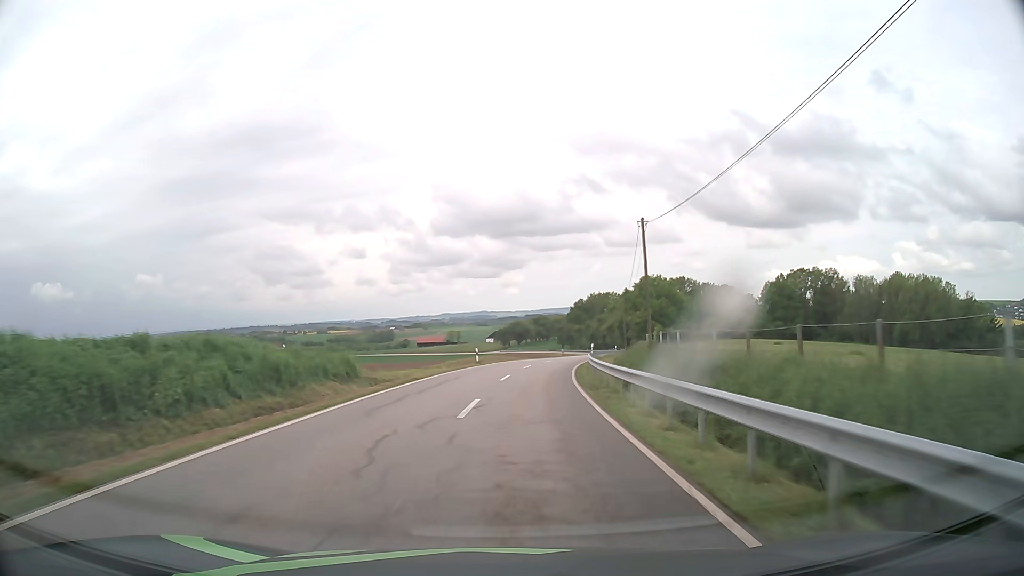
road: tertiary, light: Day
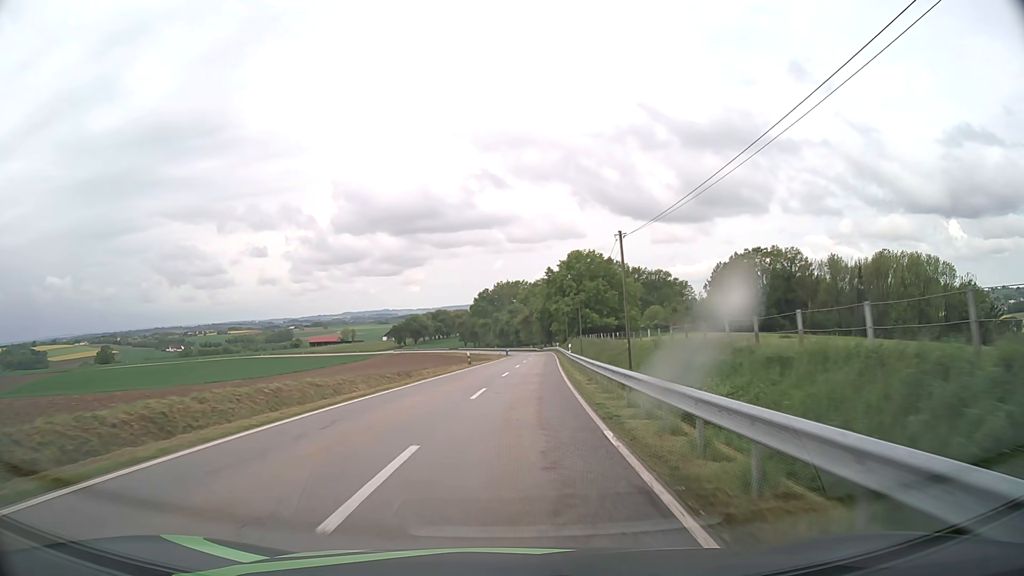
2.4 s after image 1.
(+3.1, +43.3) m; +8°
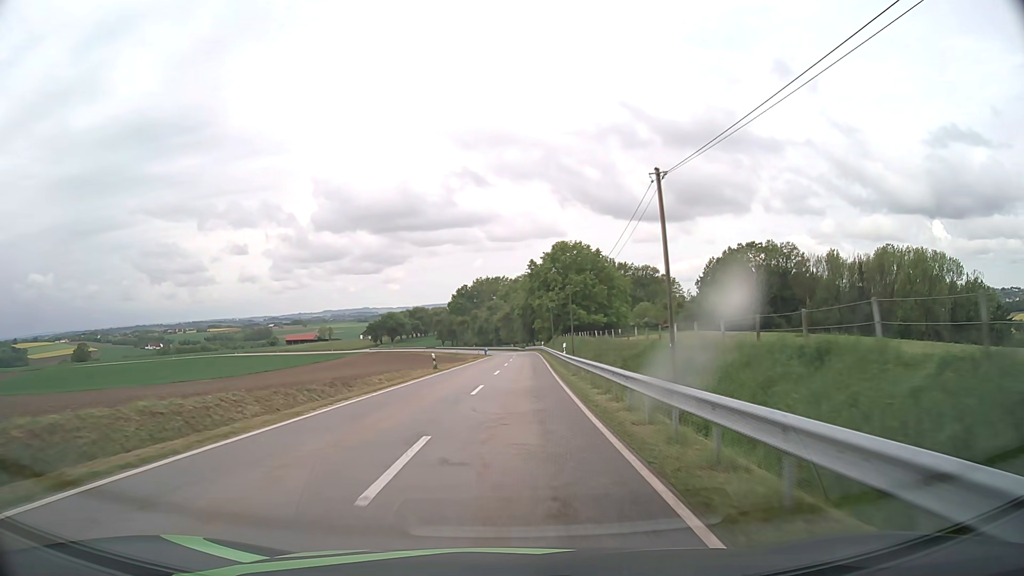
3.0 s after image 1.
(+0.1, +10.8) m; +2°
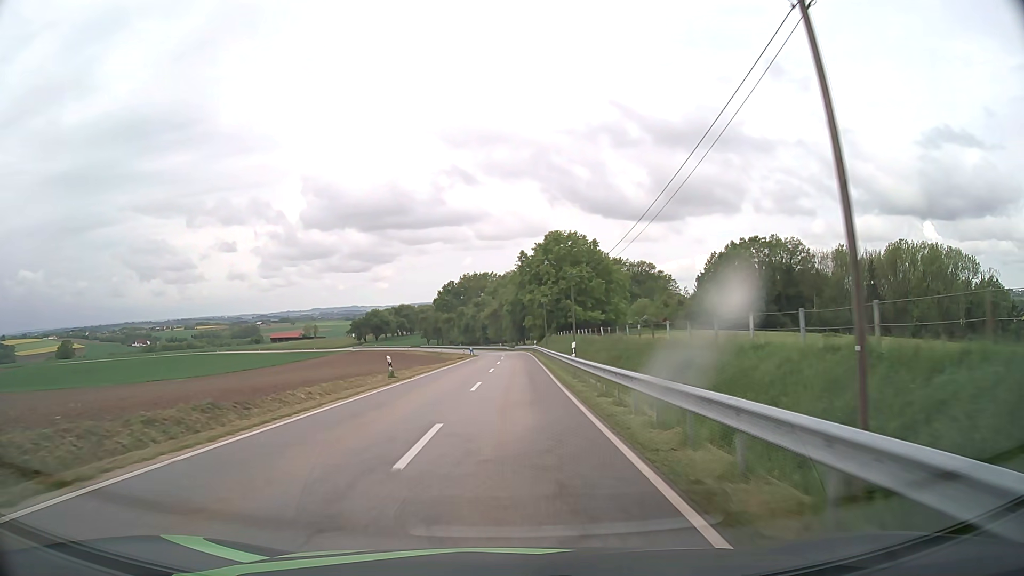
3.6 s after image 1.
(+0.1, +10.8) m; +1°
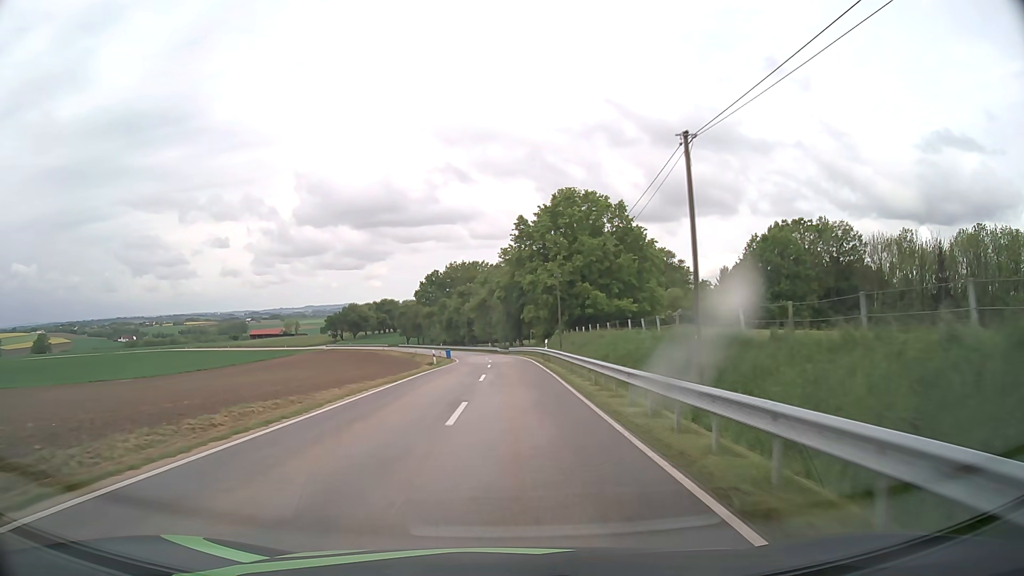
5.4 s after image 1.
(+0.3, +32.4) m; +1°
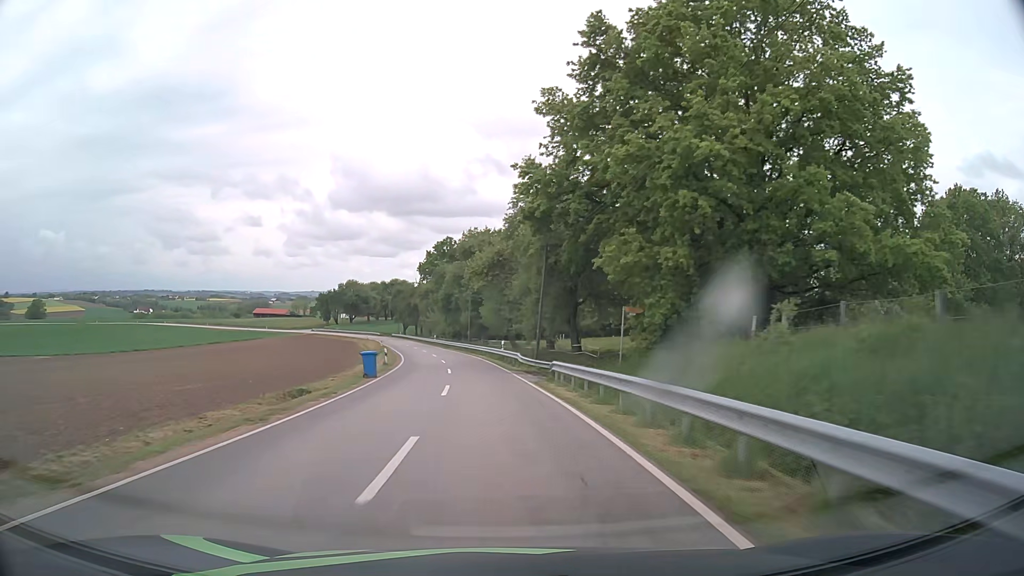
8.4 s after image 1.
(-0.2, +53.7) m; -3°
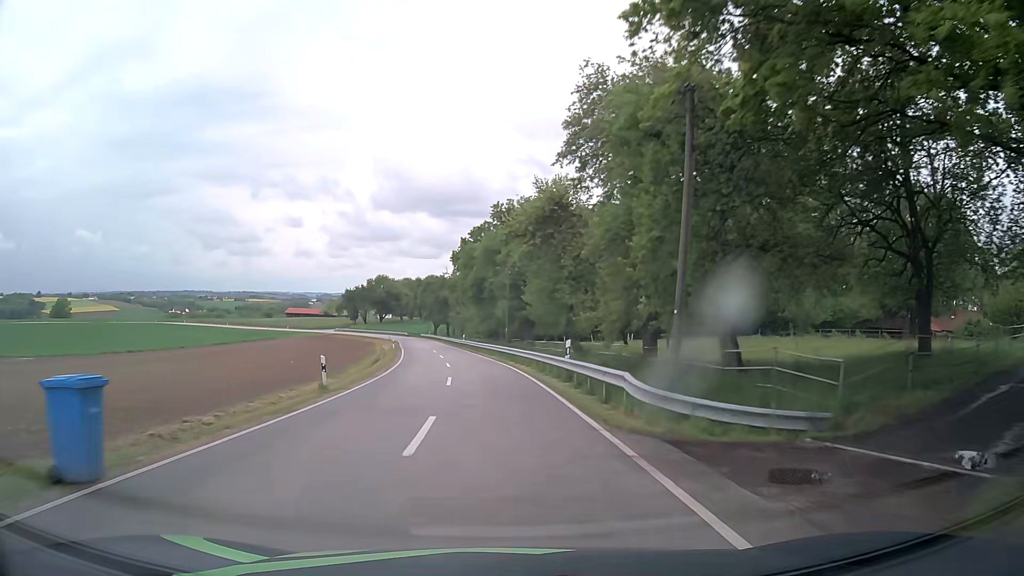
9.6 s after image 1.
(-0.6, +21.5) m; -3°
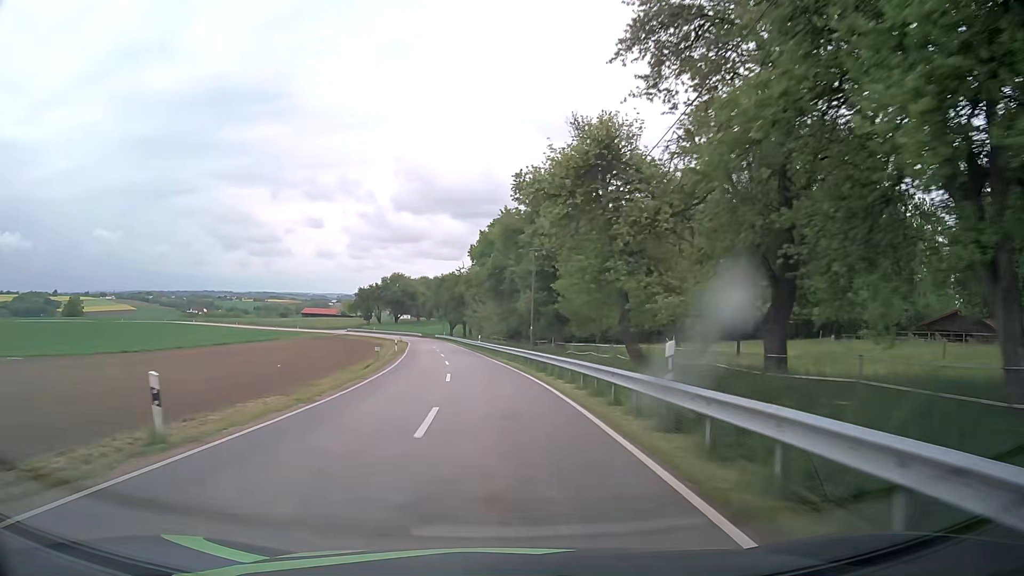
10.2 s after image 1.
(-0.2, +10.7) m; -2°
(0, +10) (0, +20) (-1, +30) (-2, +40) (-3, +50) (-4, +60) (-6, +70) (-7, +80) (-8, +90) (-10, +99) m
